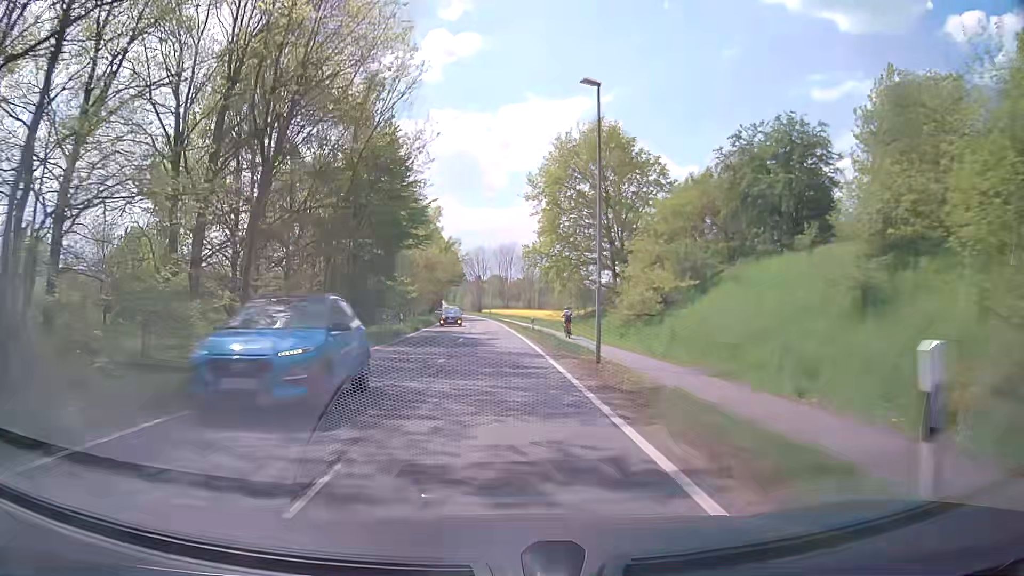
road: tertiary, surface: asphalt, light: Day
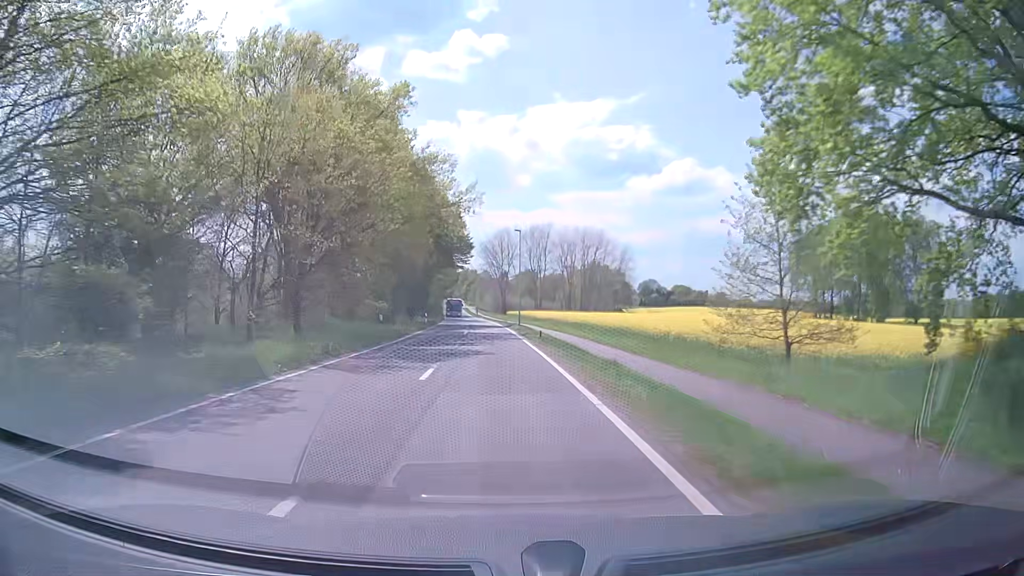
(-1.2, +50.2) m; -3°
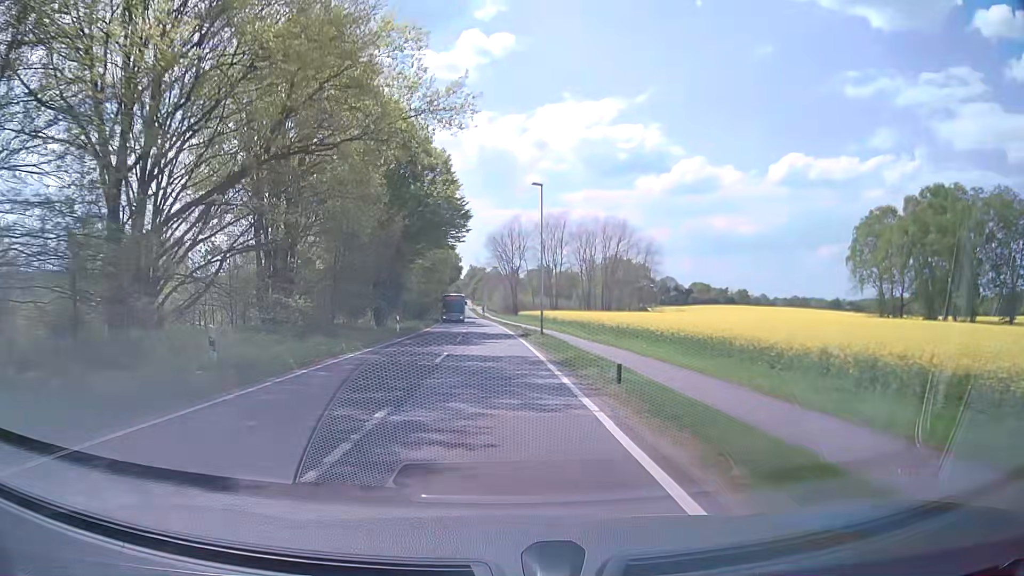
(+0.1, +19.8) m; 0°
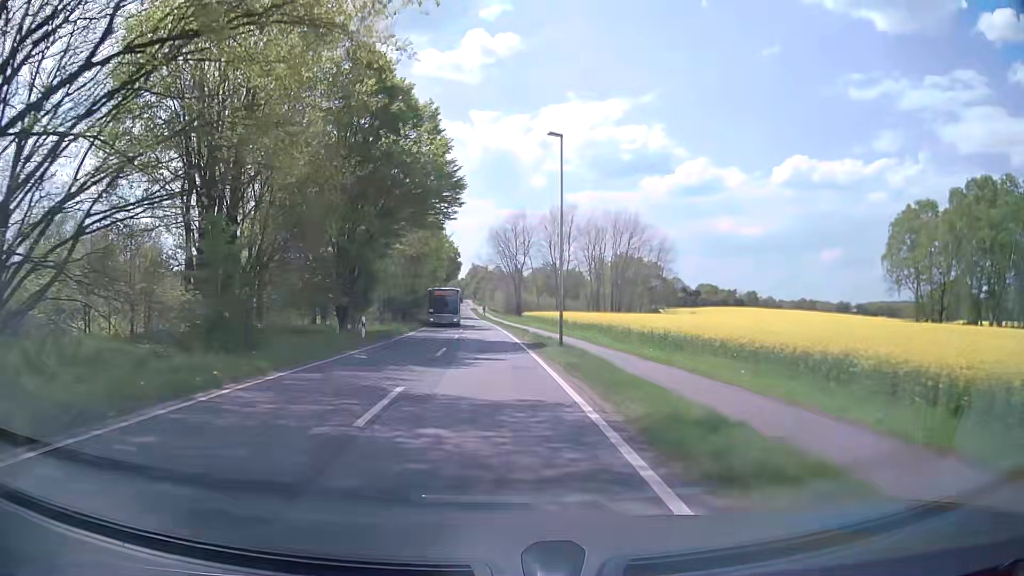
(0.0, +9.8) m; -1°
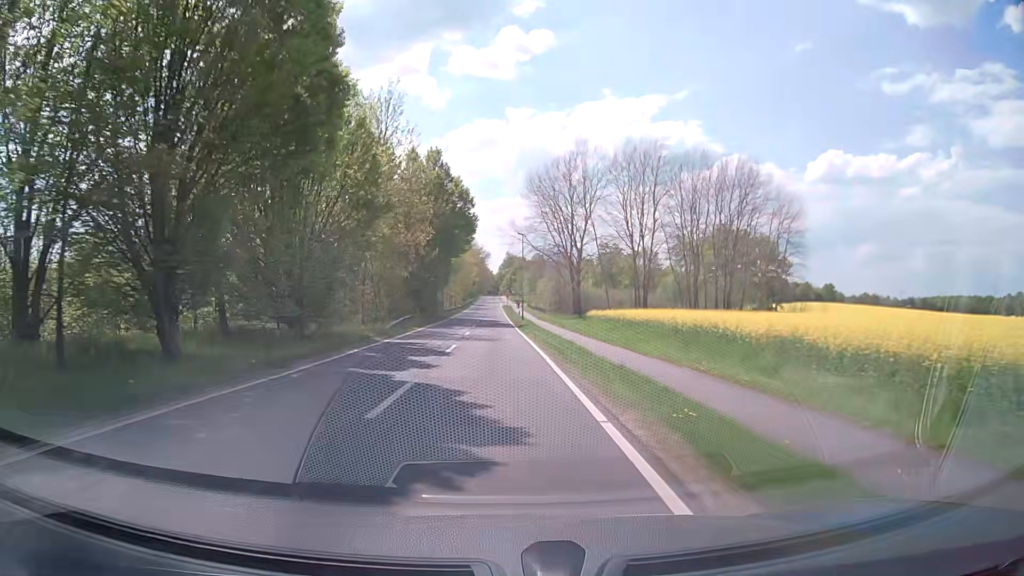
(-1.0, +48.9) m; -3°
(0, +10) (0, +20) (0, +30) (0, +40) (-1, +50) (-1, +60) (-1, +70) (-1, +80) (-1, +90) (-2, +100) m
